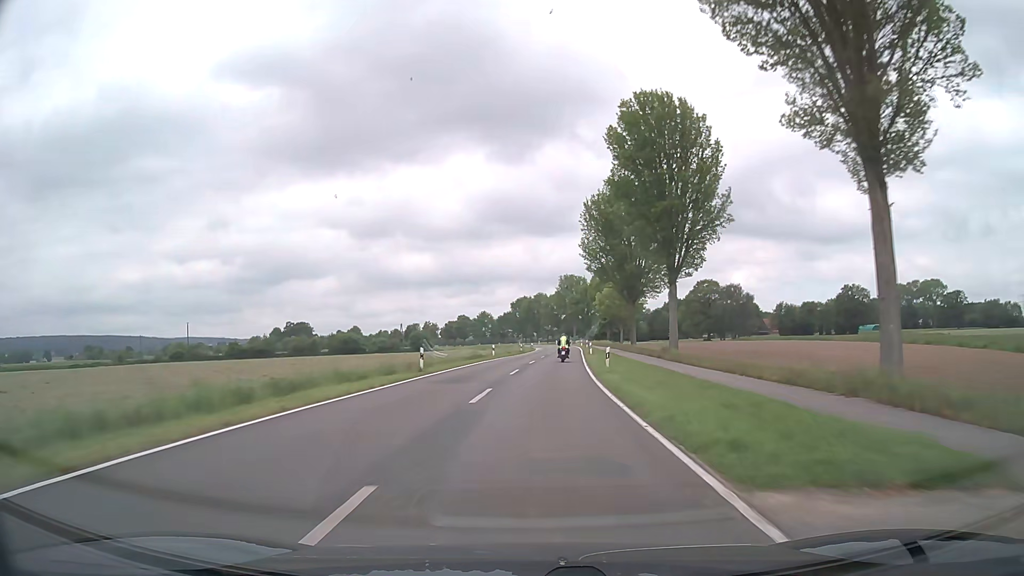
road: secondary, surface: asphalt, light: Day
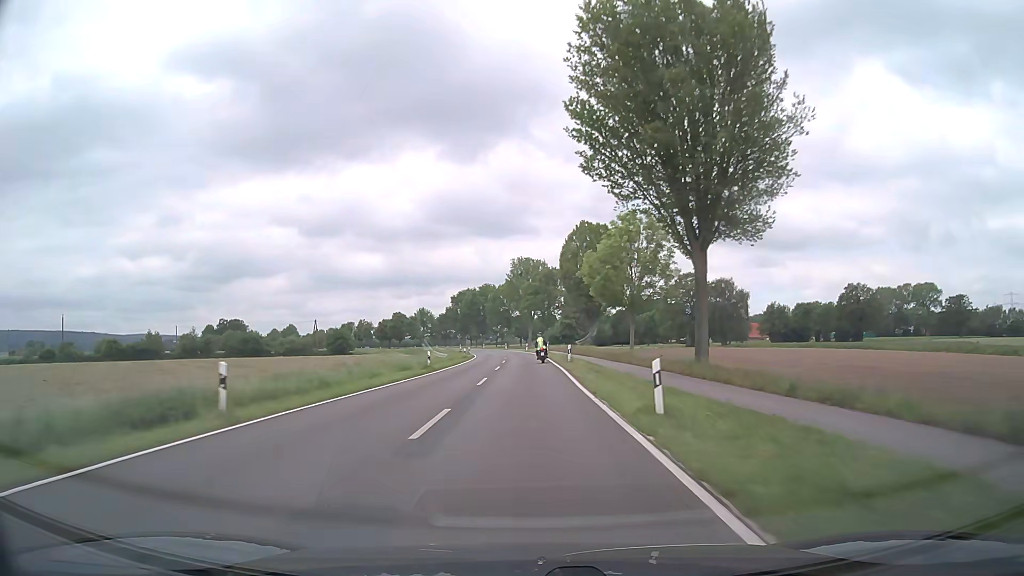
(+1.9, +41.2) m; +5°
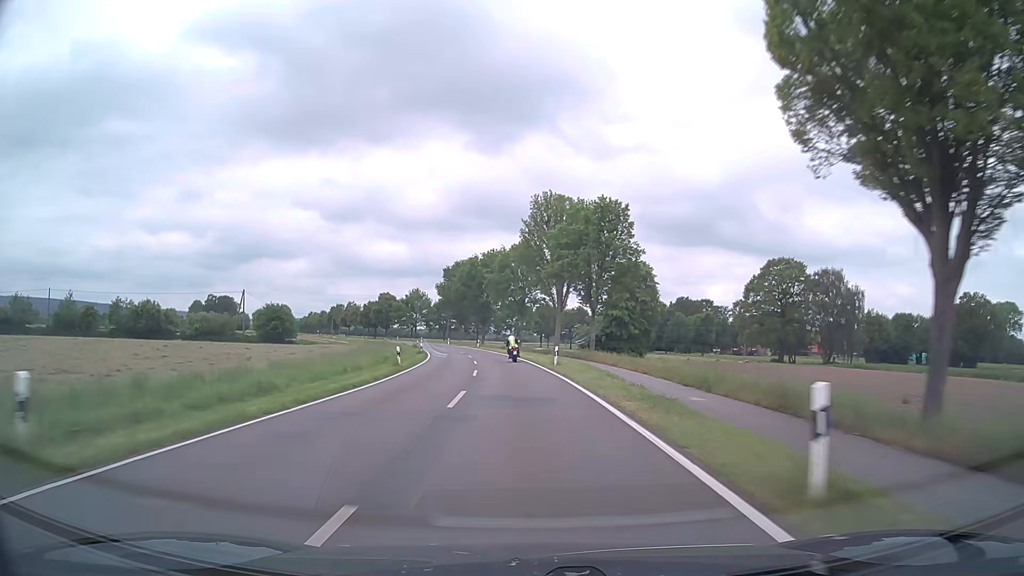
(-0.7, +56.0) m; -2°
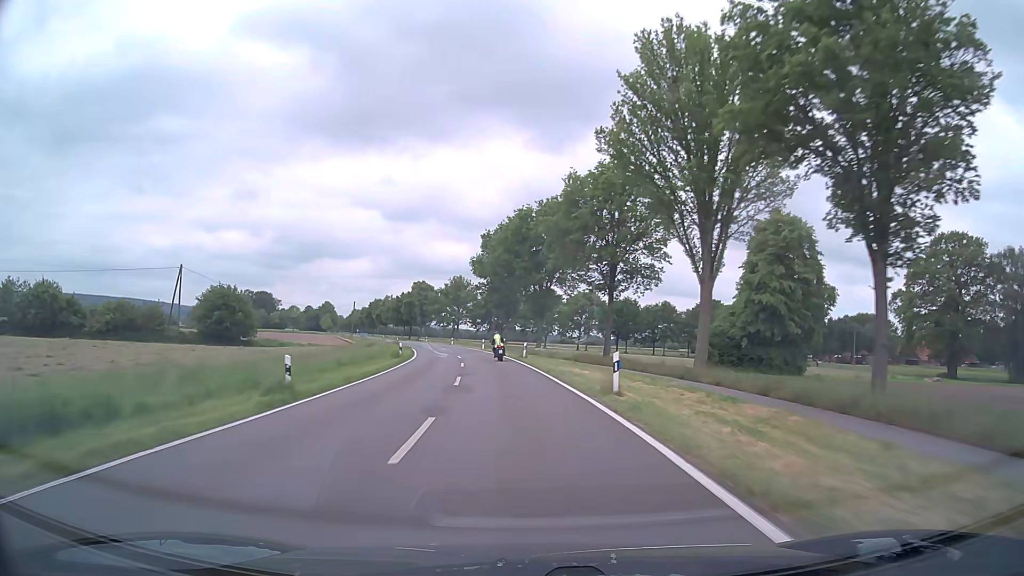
(-1.9, +42.0) m; -5°
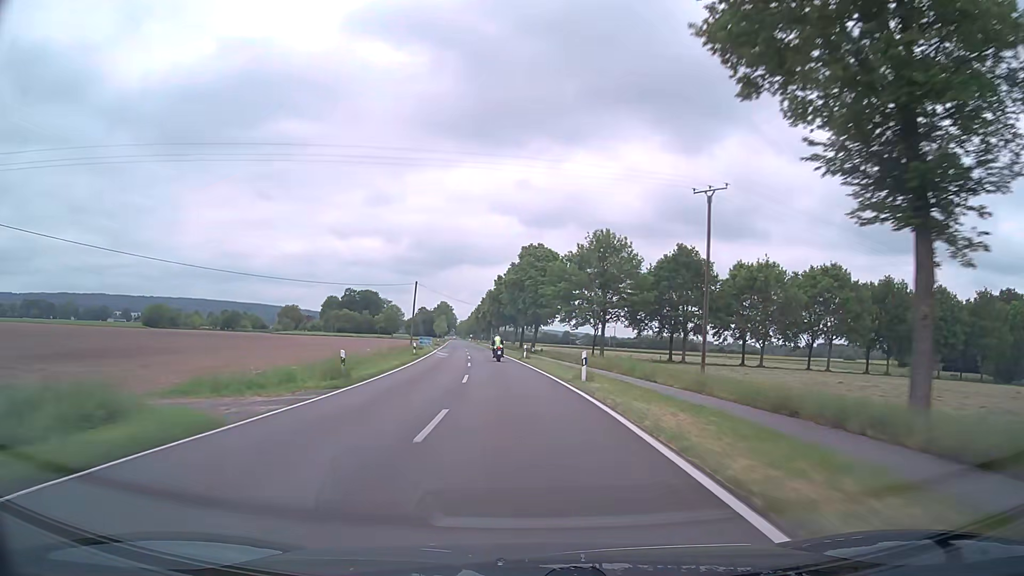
(-7.3, +70.2) m; -12°
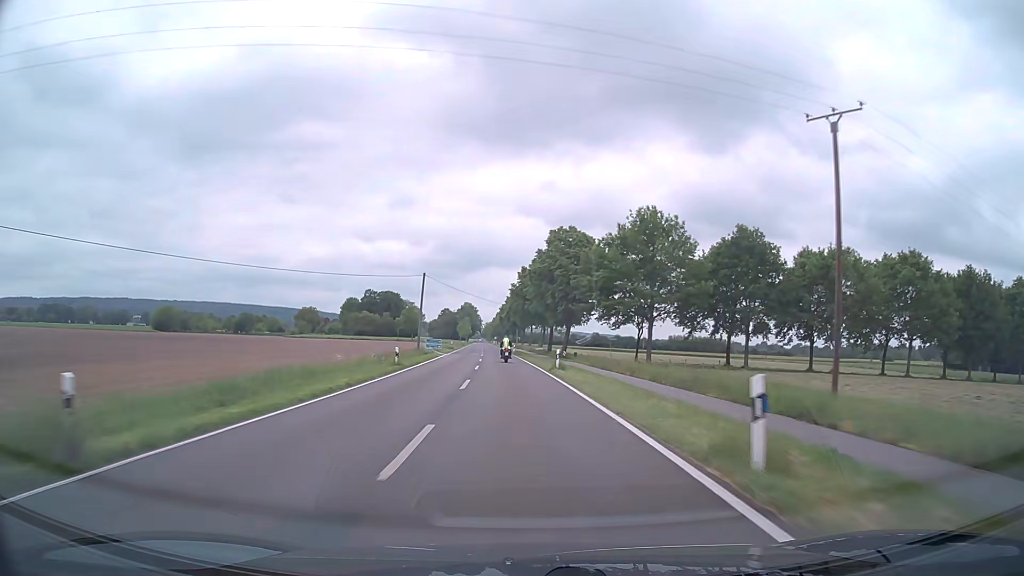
(-0.3, +14.5) m; -2°
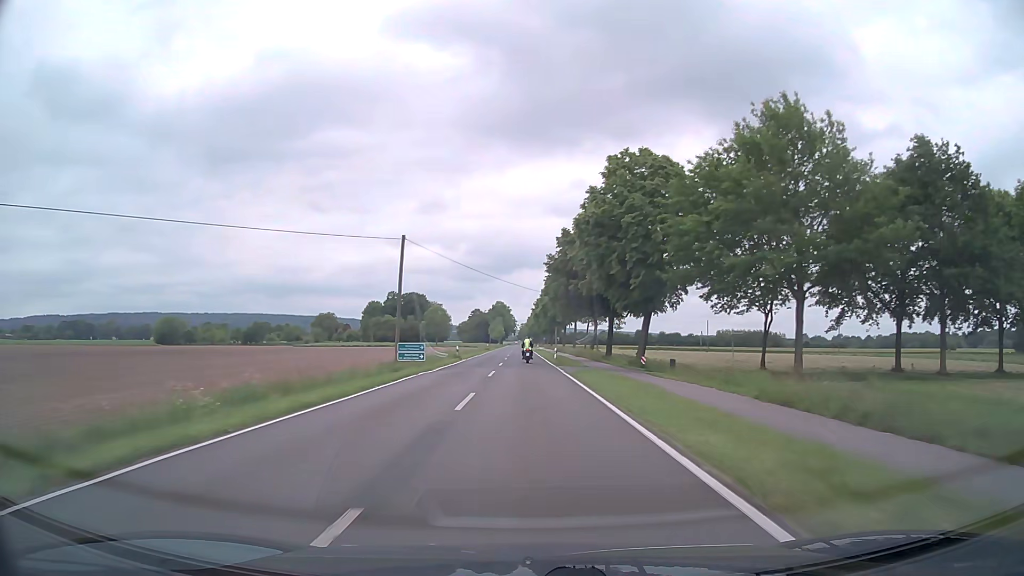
(-0.9, +29.6) m; -3°
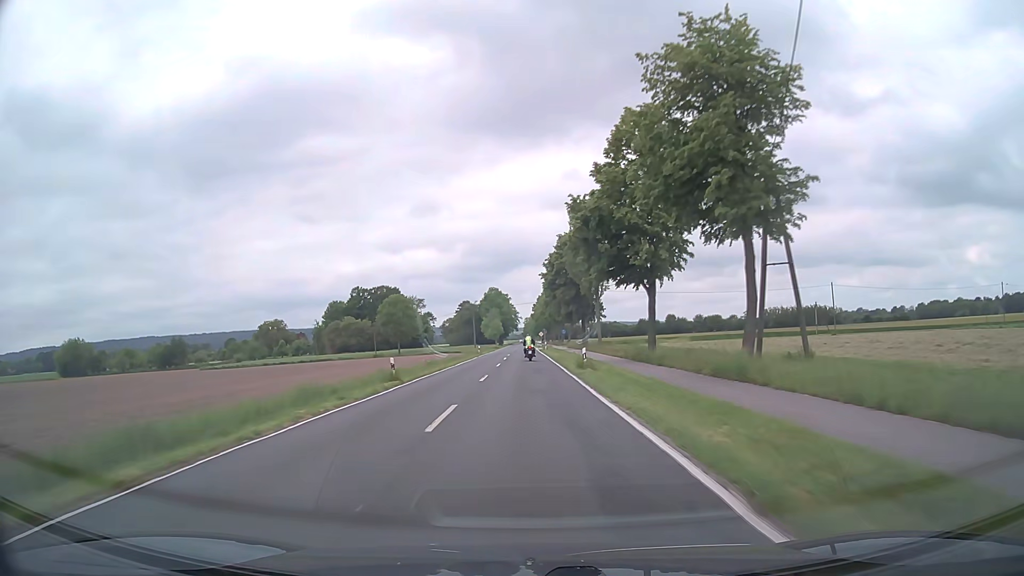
(-0.7, +75.4) m; -1°
(0, +10) (0, +20) (0, +30) (0, +40) (0, +50) (0, +60) (0, +70) (0, +80) (-1, +90) (-1, +100) m
